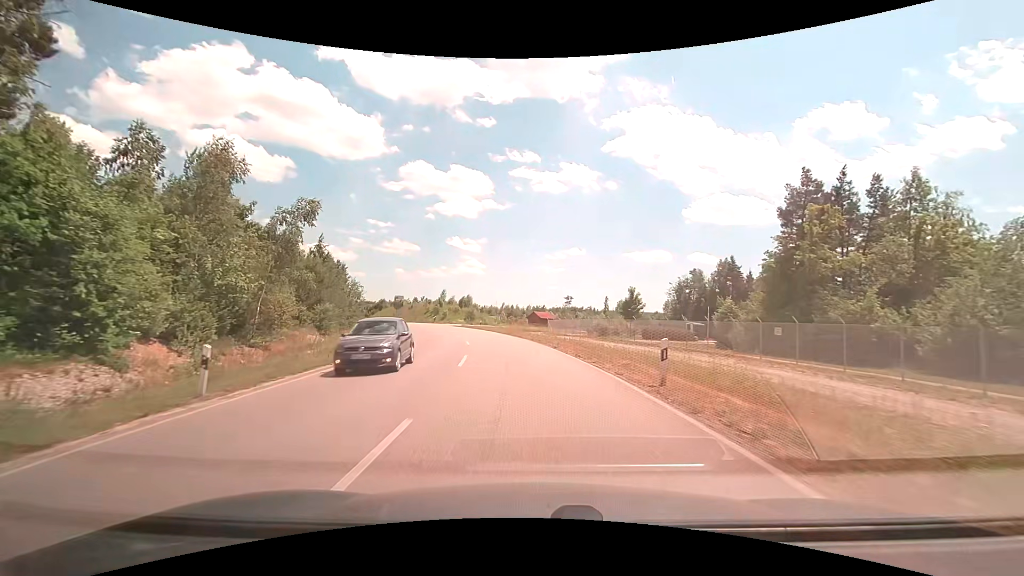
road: unclassified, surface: asphalt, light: Day
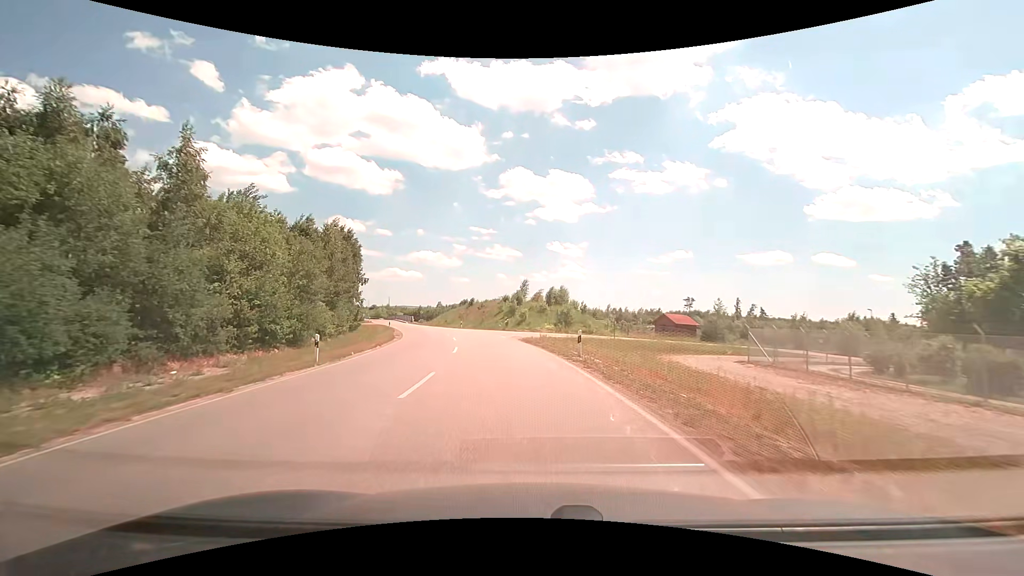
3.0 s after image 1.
(-4.1, +42.3) m; -11°
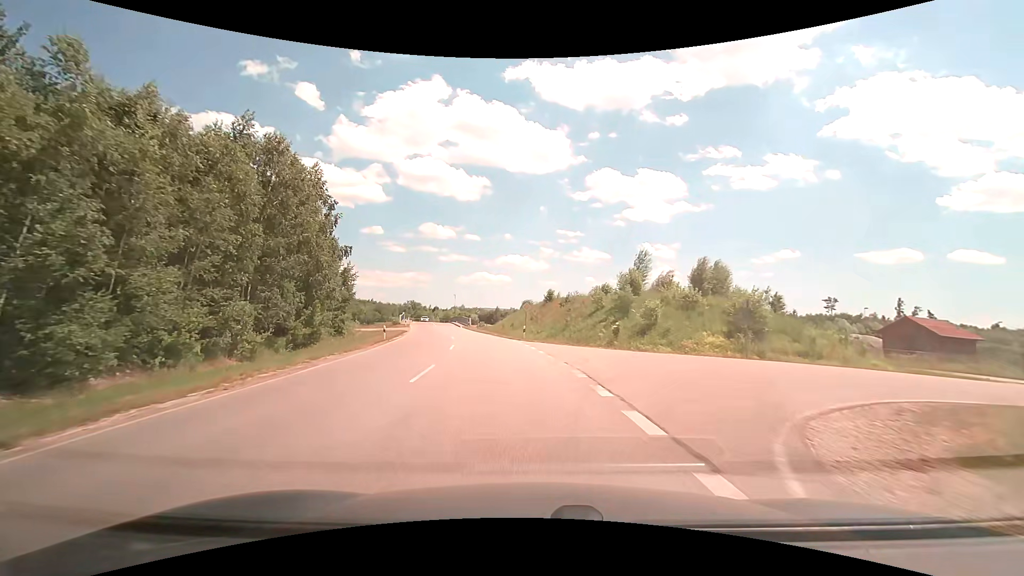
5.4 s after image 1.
(-2.9, +34.1) m; -10°
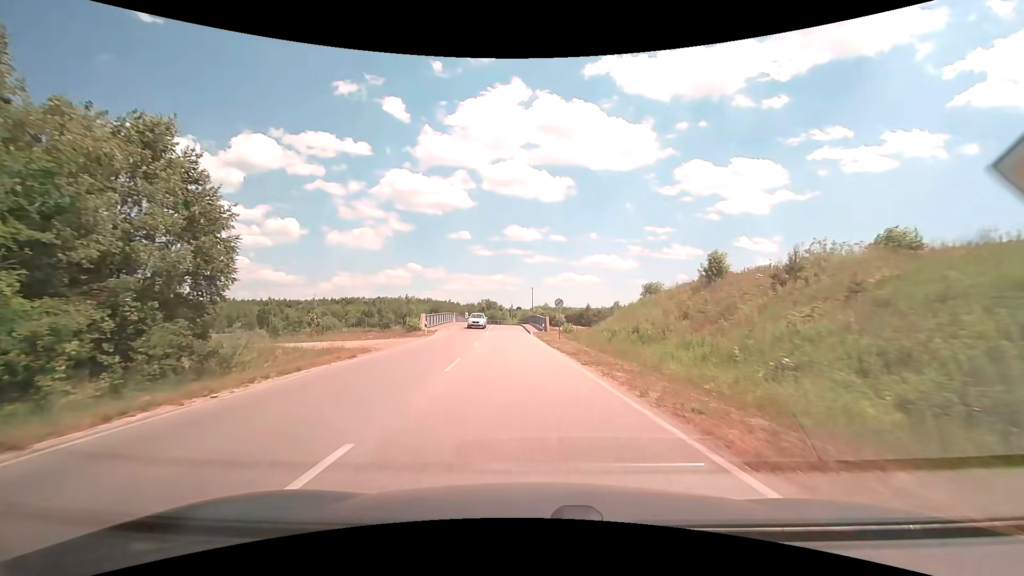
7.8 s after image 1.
(-3.5, +34.3) m; -10°
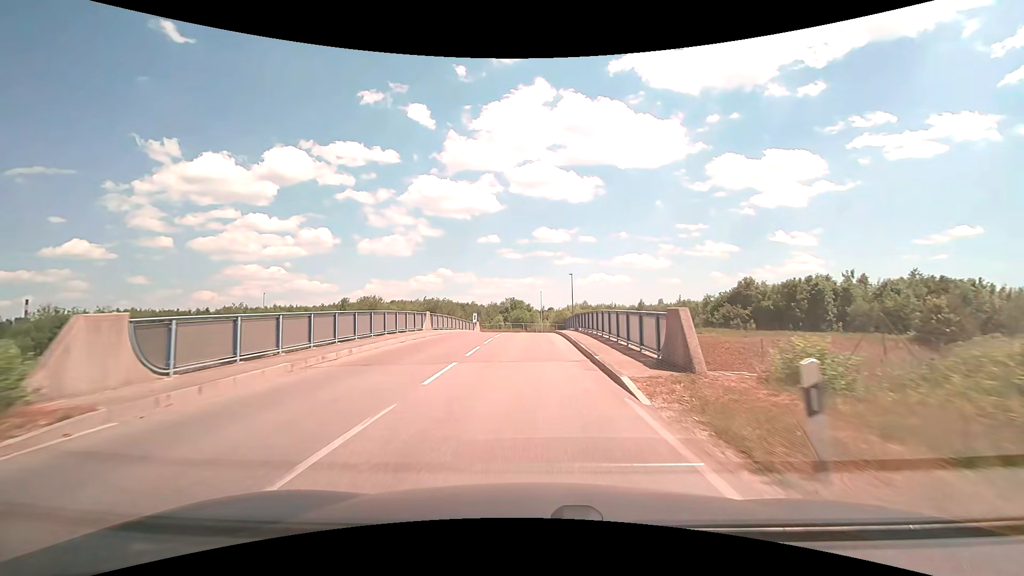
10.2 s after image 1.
(-1.5, +34.2) m; -4°
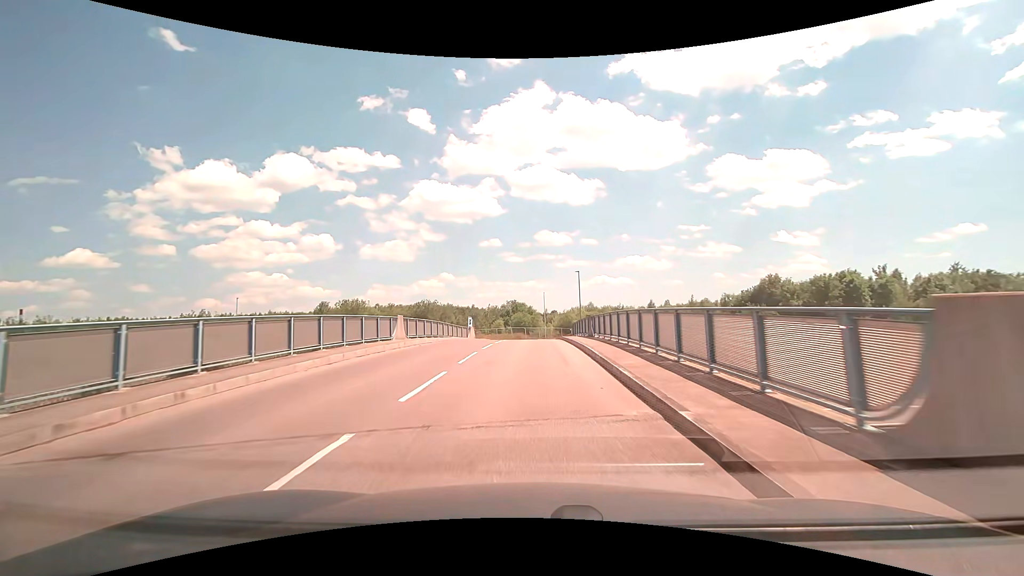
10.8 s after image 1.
(0.0, +7.8) m; 0°
